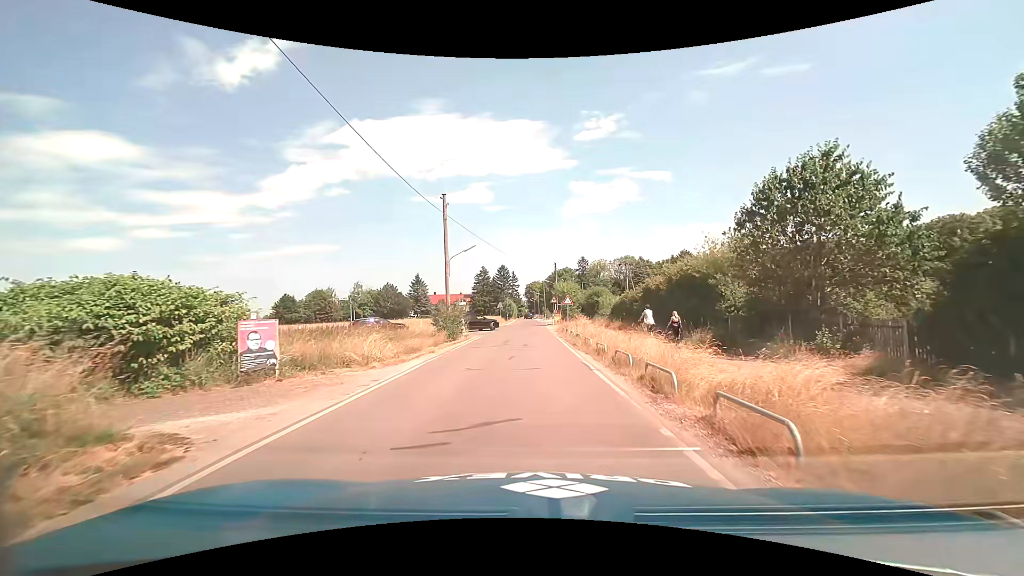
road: unclassified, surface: asphalt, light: Day
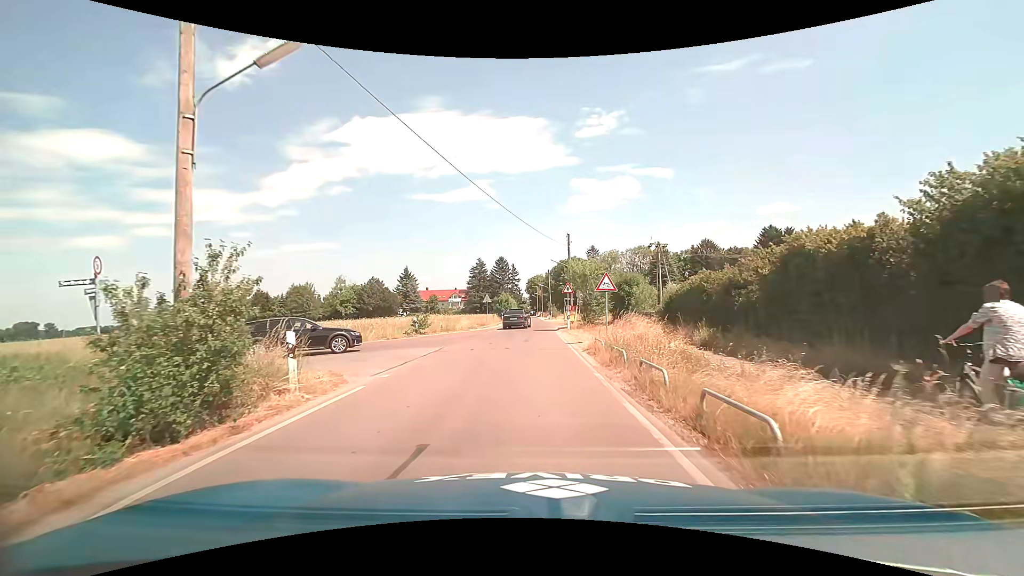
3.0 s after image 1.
(0.0, +21.0) m; 0°
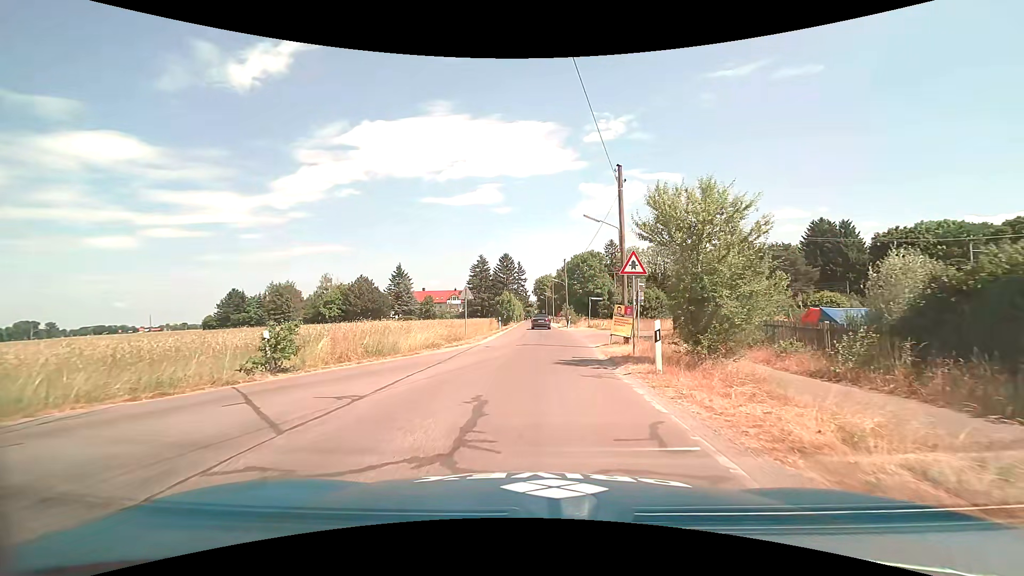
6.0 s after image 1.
(-0.5, +20.2) m; -2°
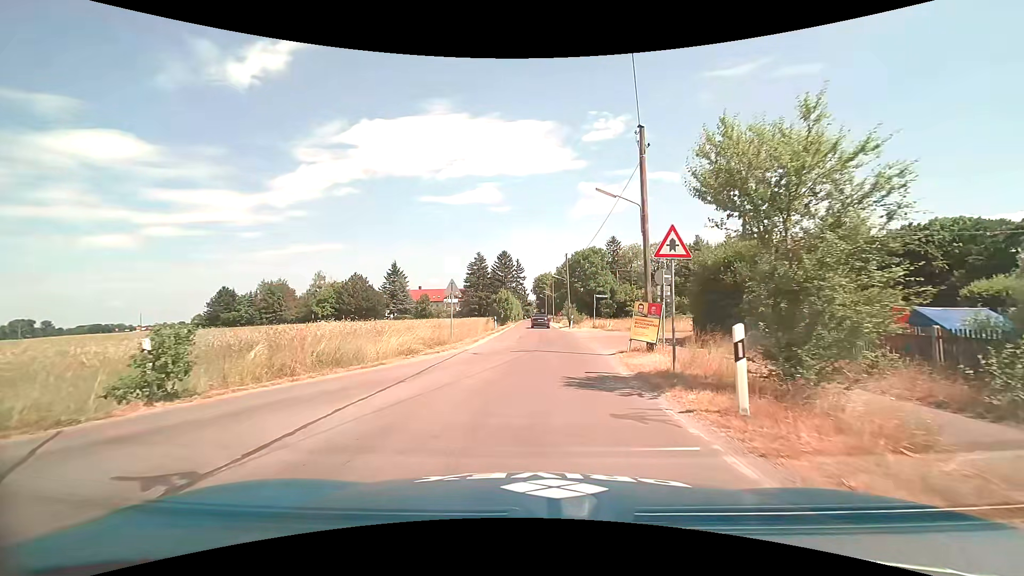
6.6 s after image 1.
(0.0, +4.3) m; 0°
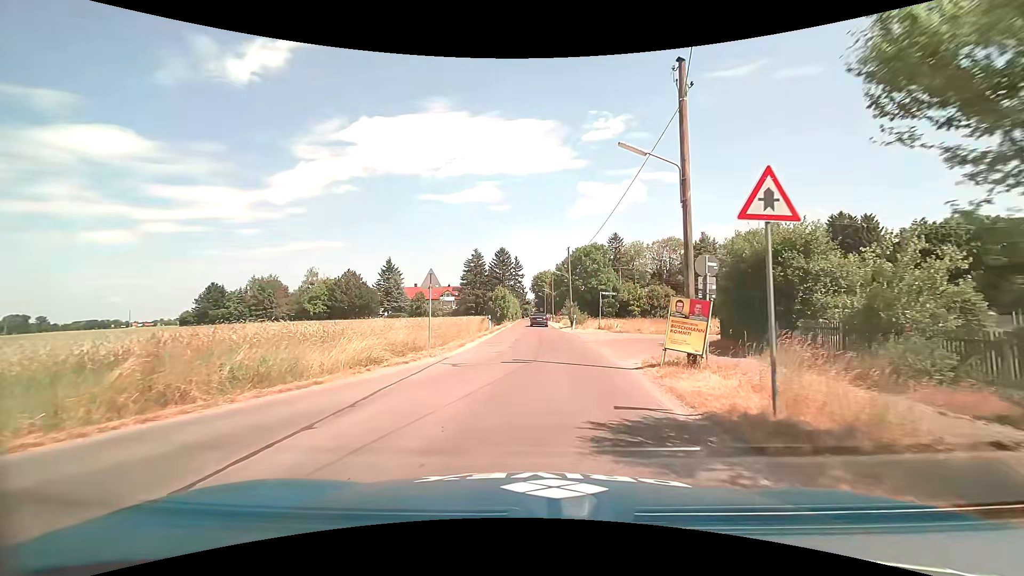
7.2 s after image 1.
(0.0, +4.4) m; +1°
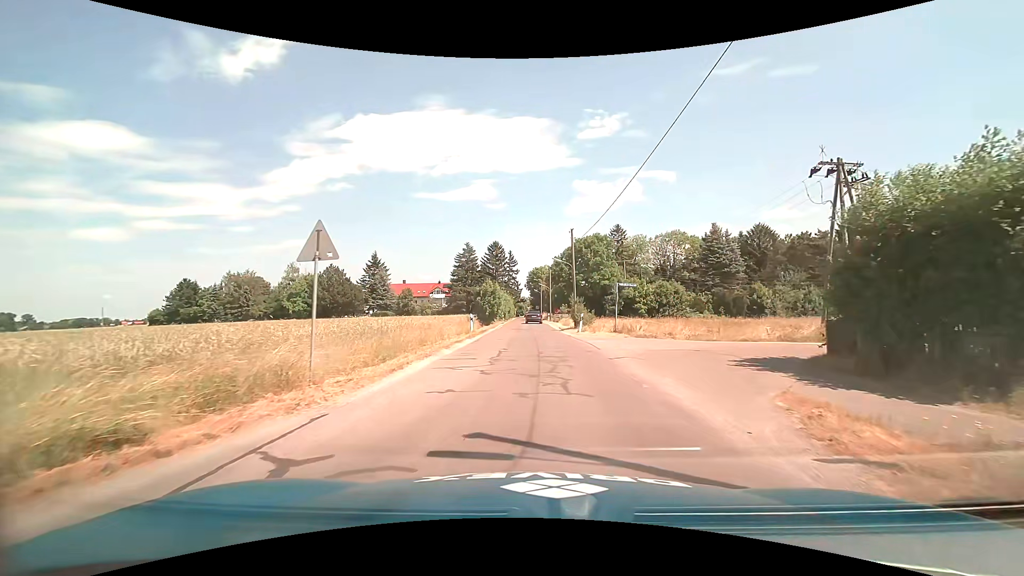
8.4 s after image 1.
(0.0, +9.2) m; 0°
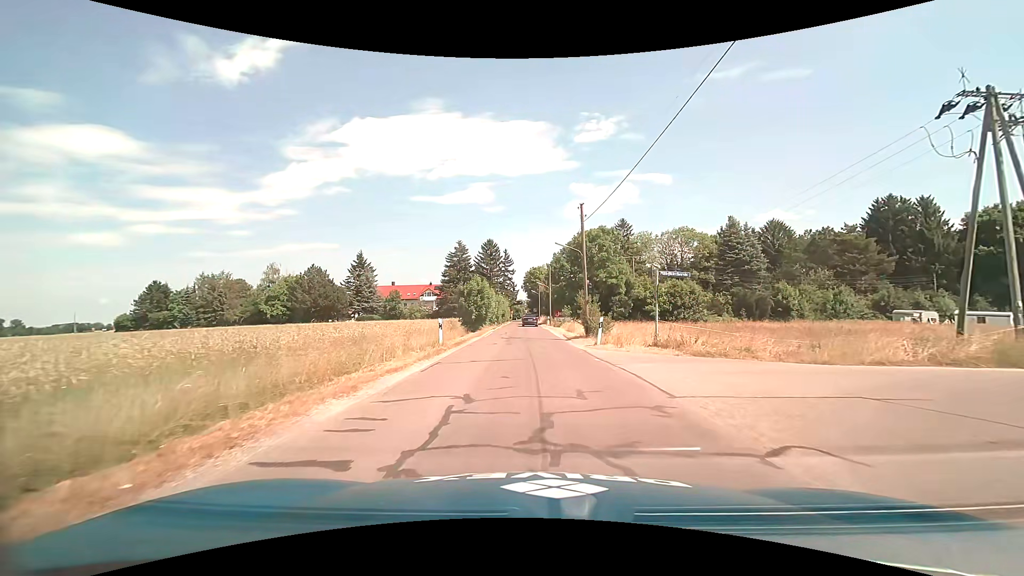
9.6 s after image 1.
(0.0, +9.7) m; 0°
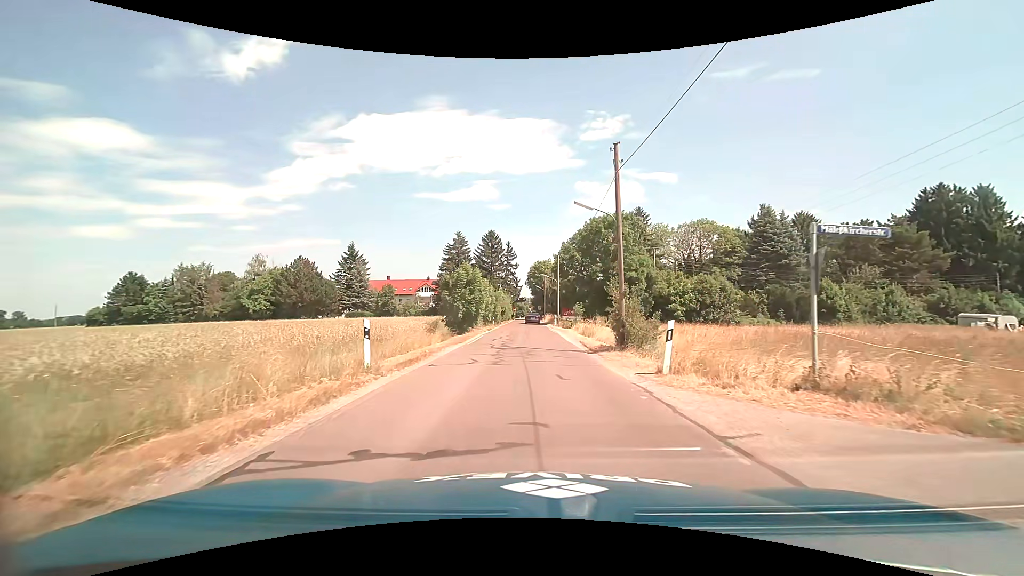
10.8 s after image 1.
(0.0, +9.9) m; 0°
